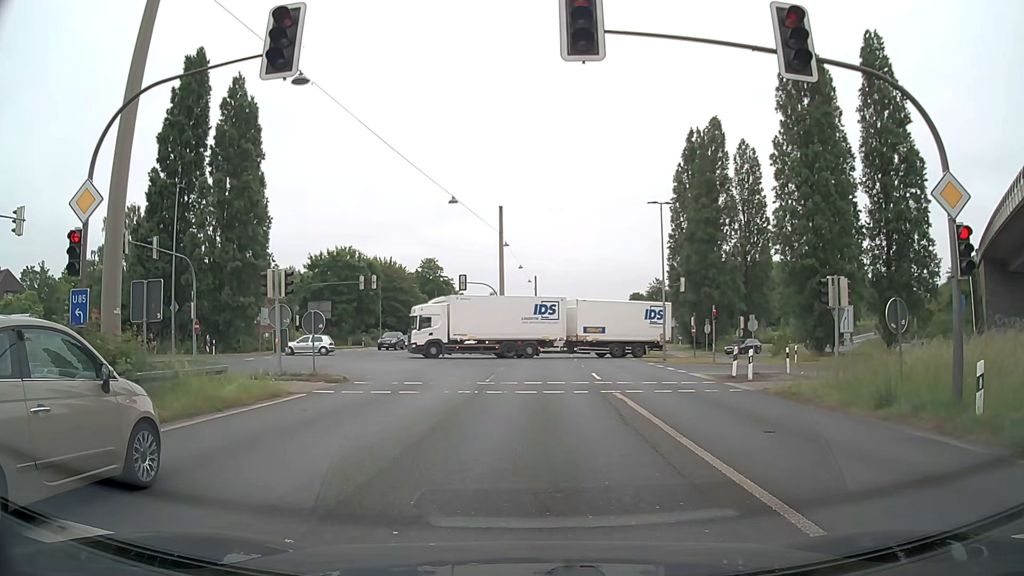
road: trunk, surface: asphalt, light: Day
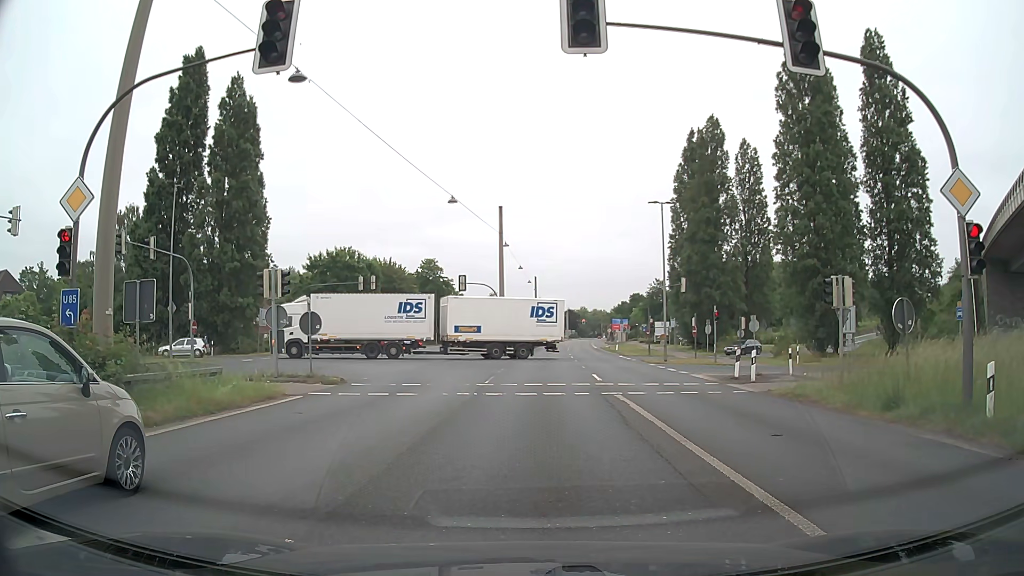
(0.0, +0.3) m; 0°
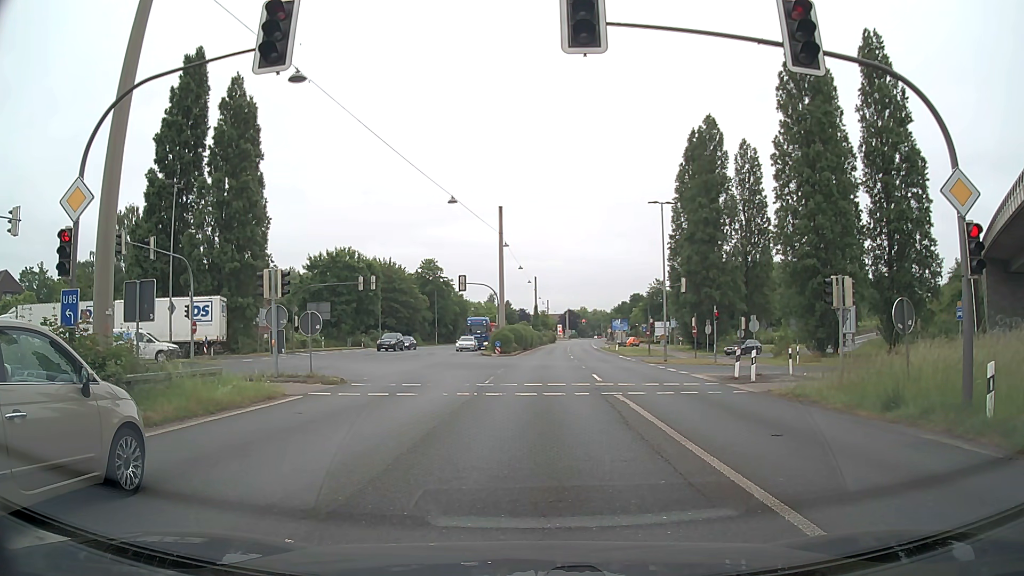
(0.0, +0.1) m; 0°
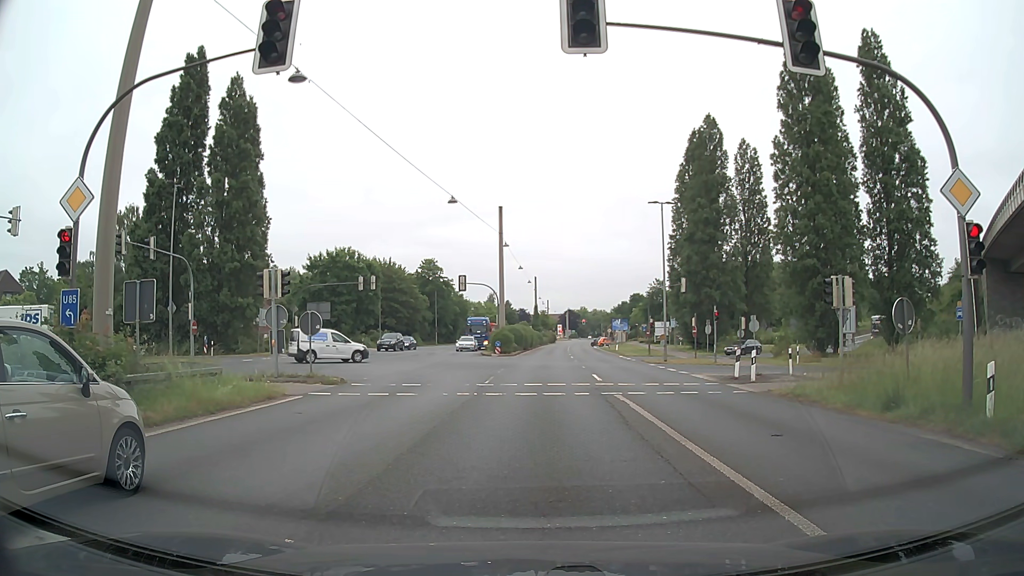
(0.0, 0.0) m; 0°
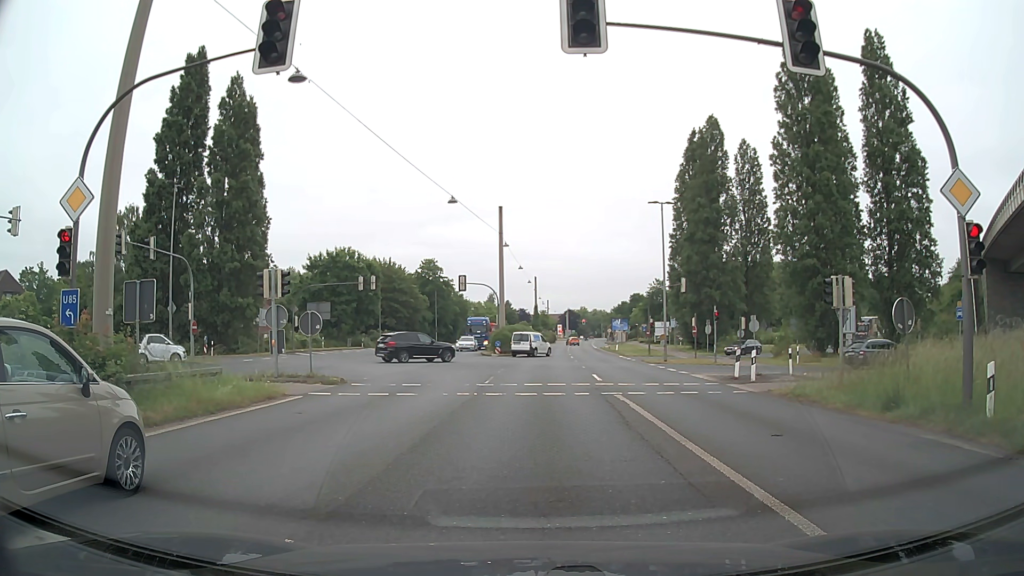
(0.0, 0.0) m; 0°
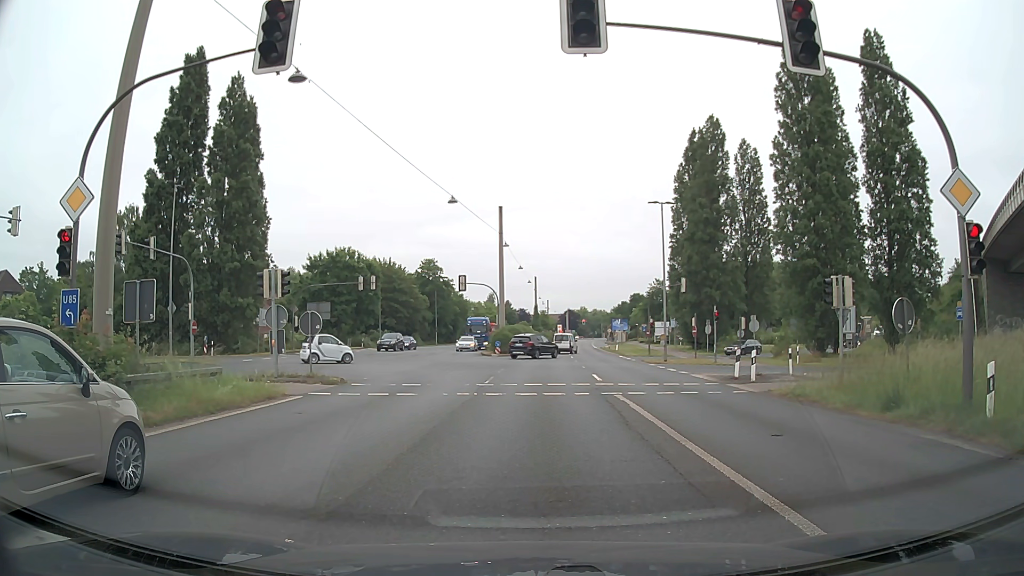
(0.0, 0.0) m; 0°
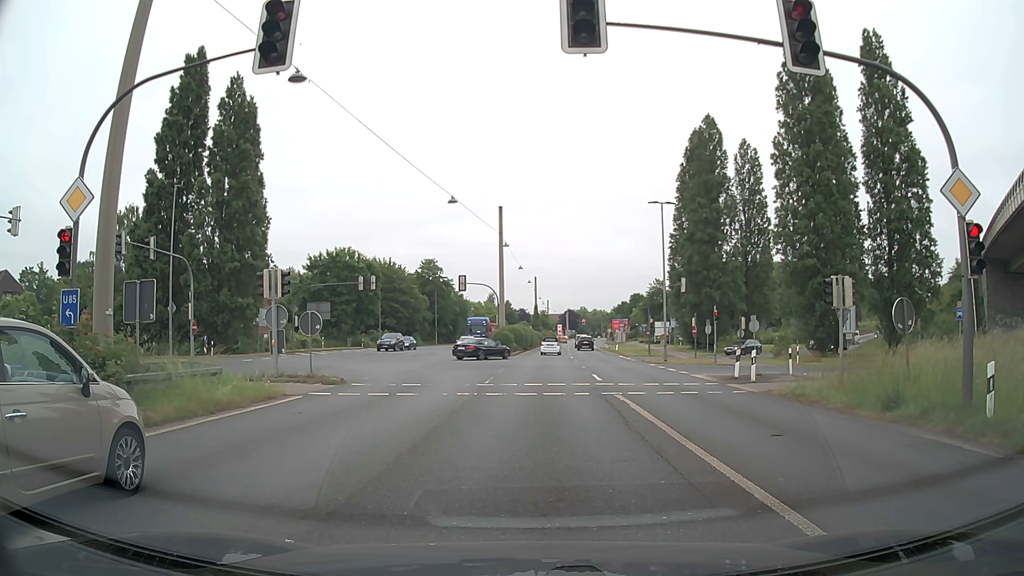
(0.0, 0.0) m; 0°
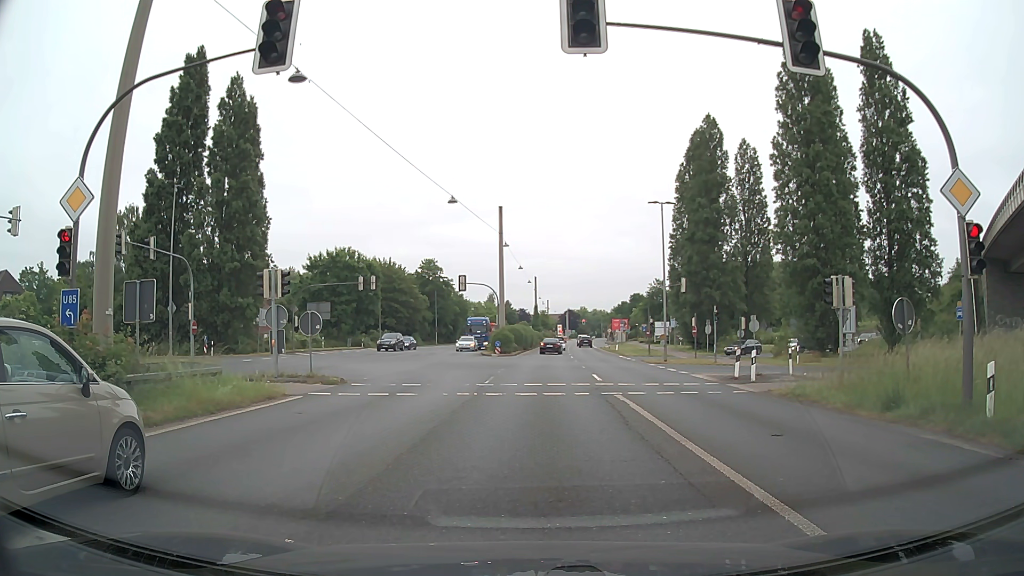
(0.0, 0.0) m; 0°
